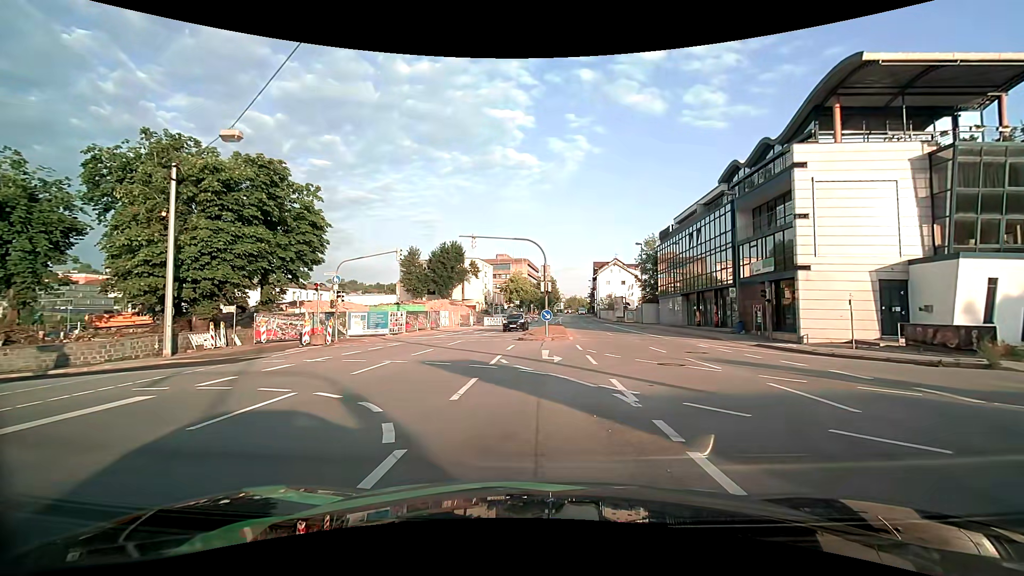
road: primary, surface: asphalt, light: Day
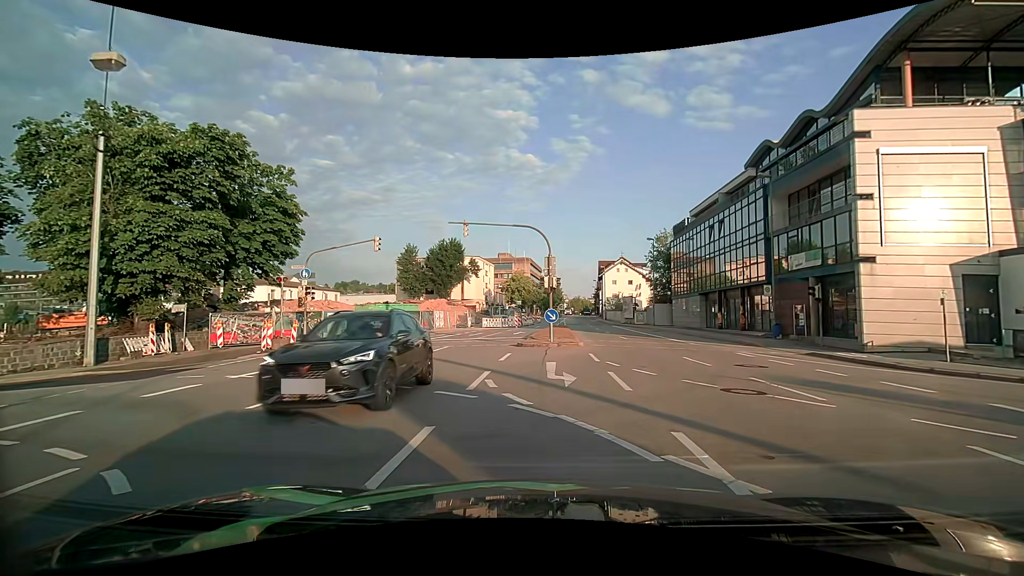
(0.0, +4.7) m; 0°
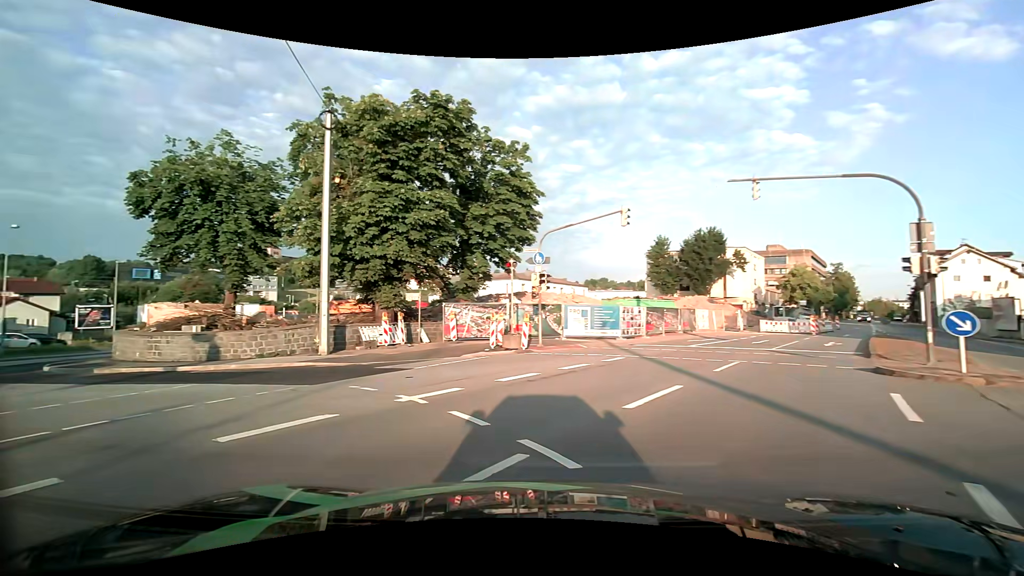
(-1.3, +7.3) m; -27°
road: tertiary
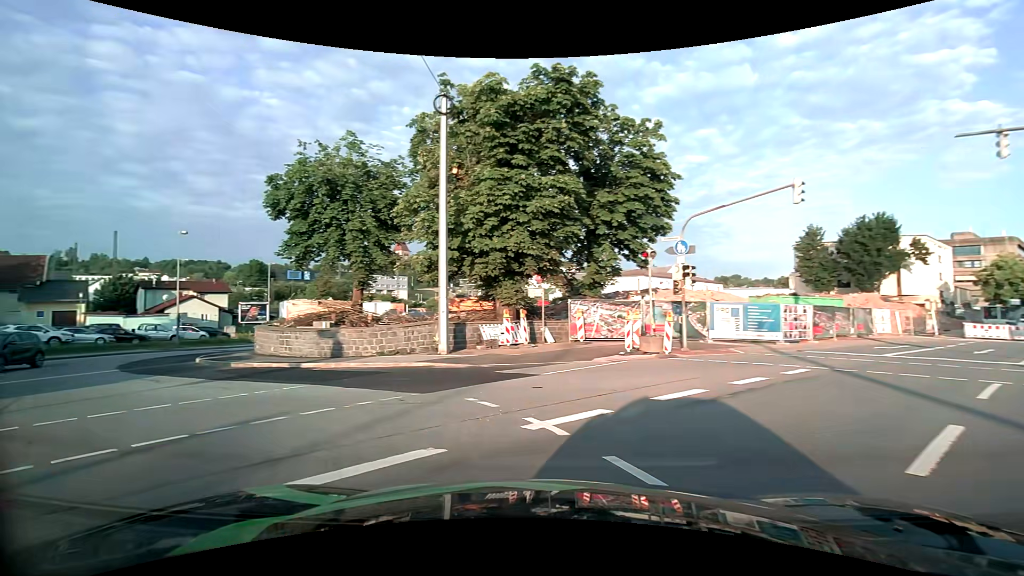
(-0.3, +2.5) m; -14°
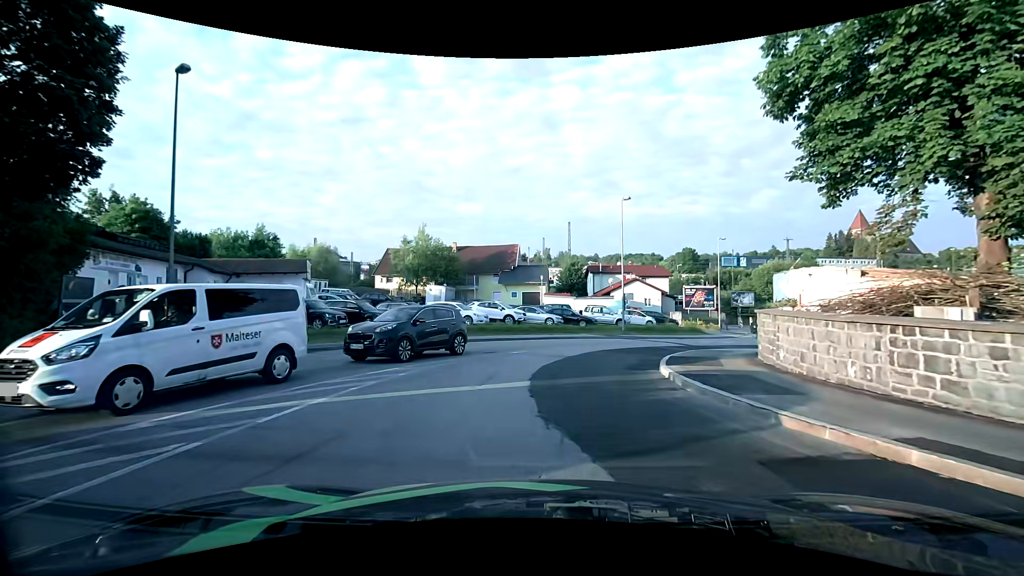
(-7.9, +12.7) m; -47°
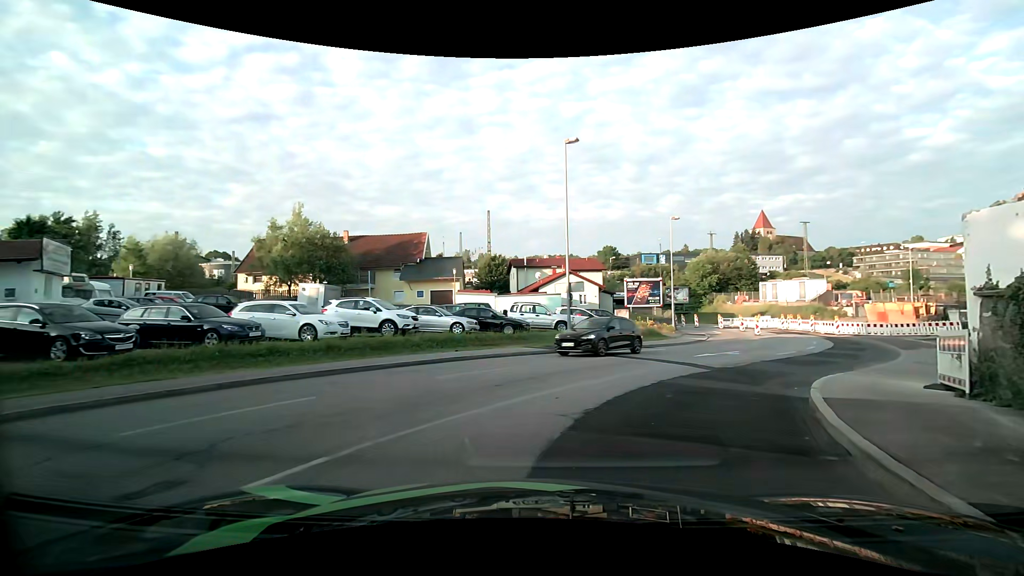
(+0.5, +13.2) m; +9°
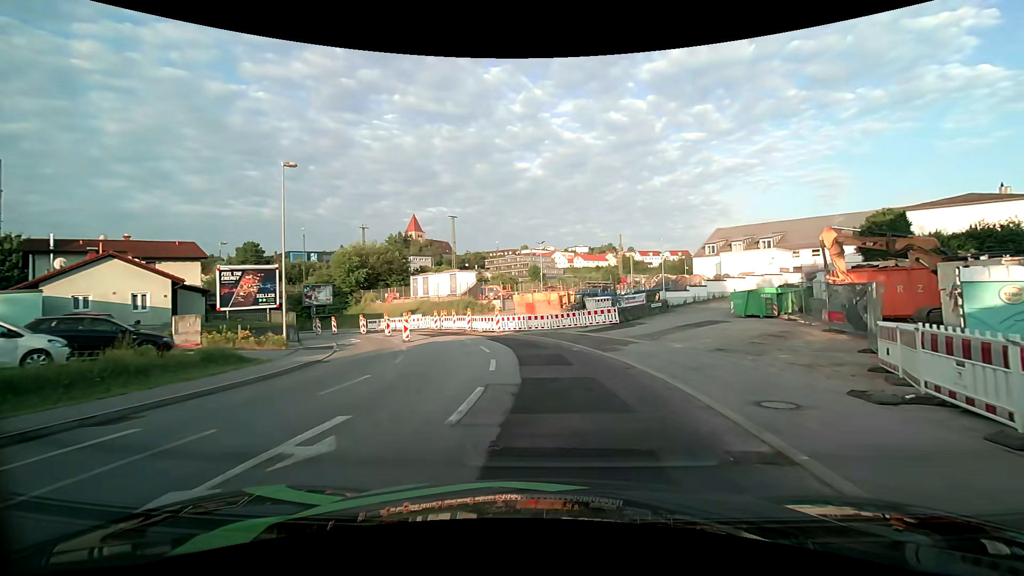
(+5.2, +15.6) m; +37°
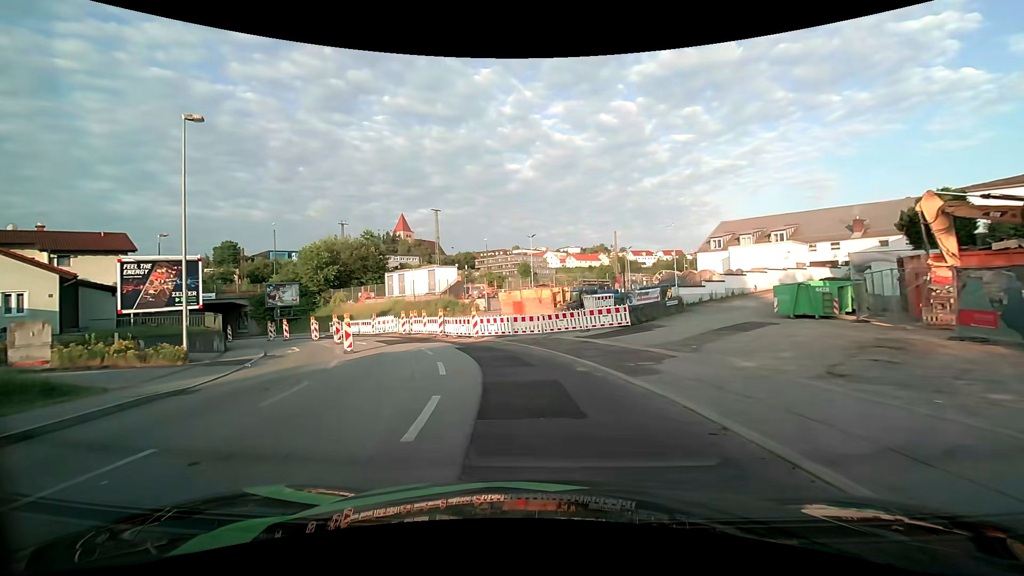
(+0.2, +7.0) m; +2°
